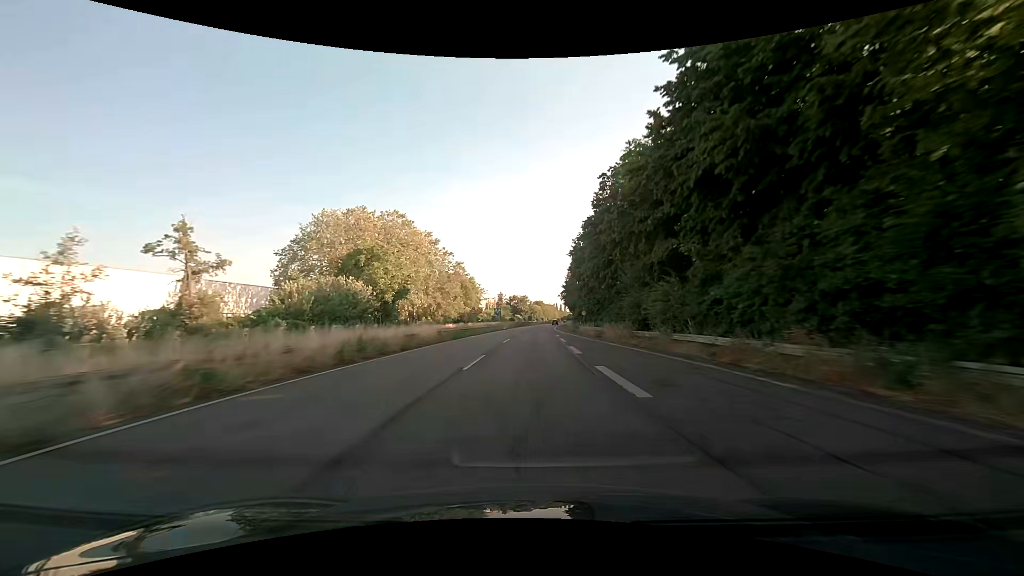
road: trunk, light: Day
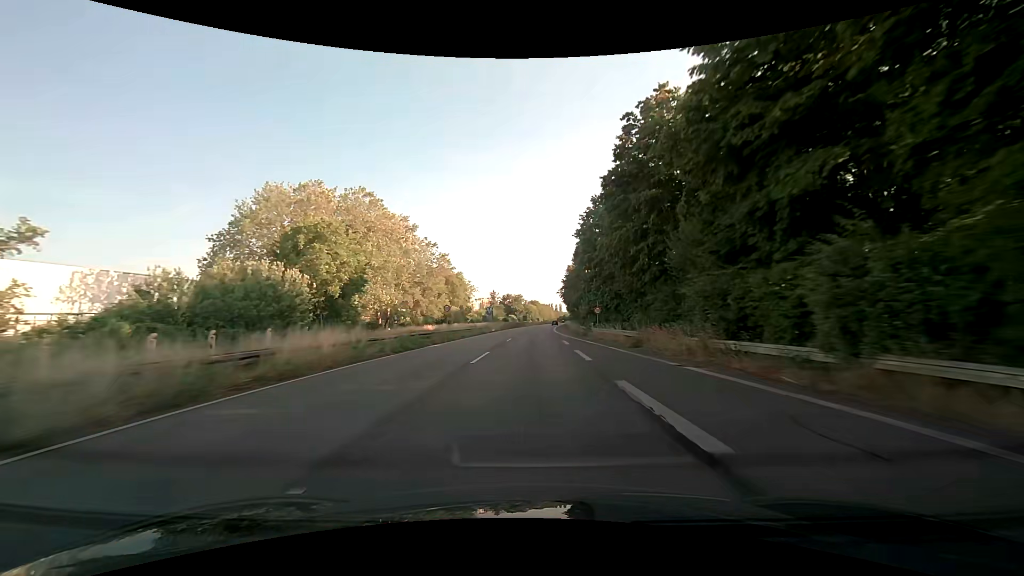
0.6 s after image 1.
(+0.1, +15.7) m; 0°
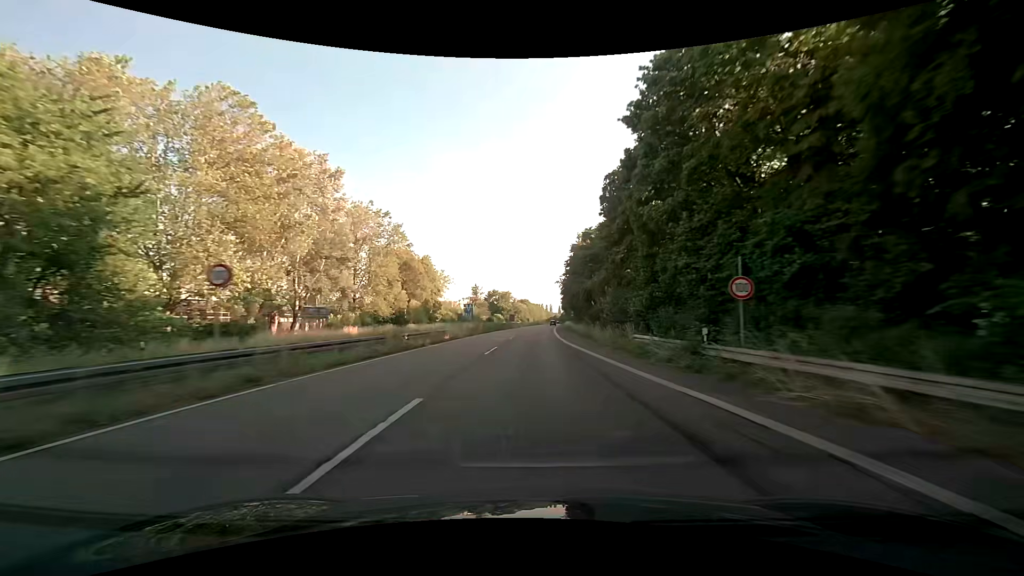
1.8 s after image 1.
(+0.5, +31.4) m; +2°
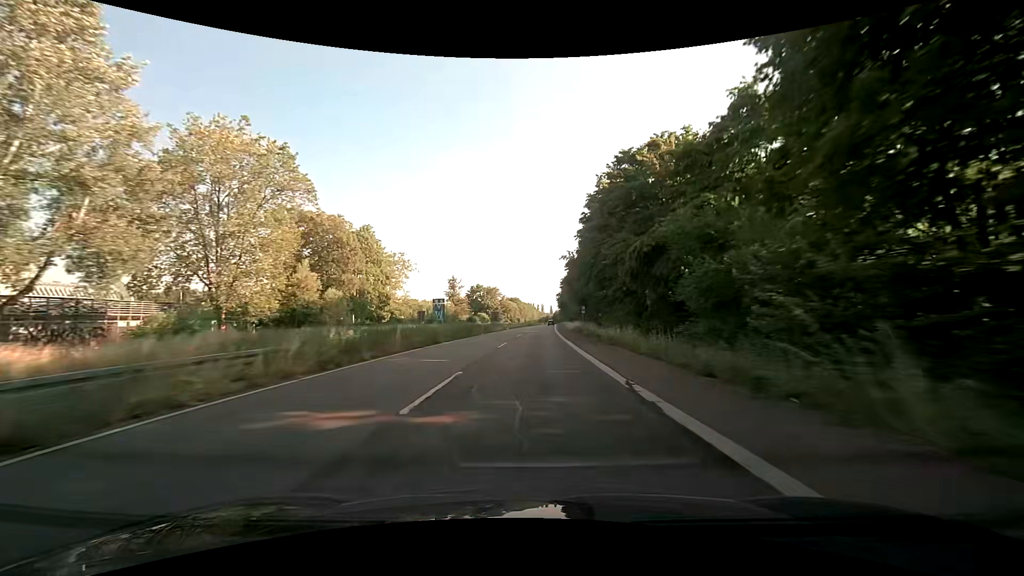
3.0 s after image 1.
(-0.1, +31.4) m; +1°
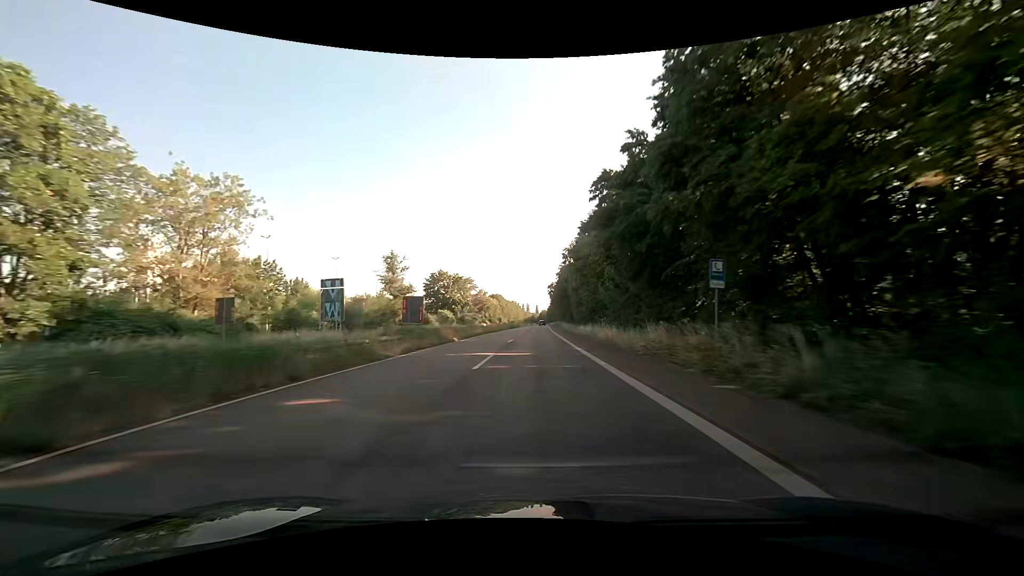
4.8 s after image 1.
(+0.5, +47.2) m; +1°
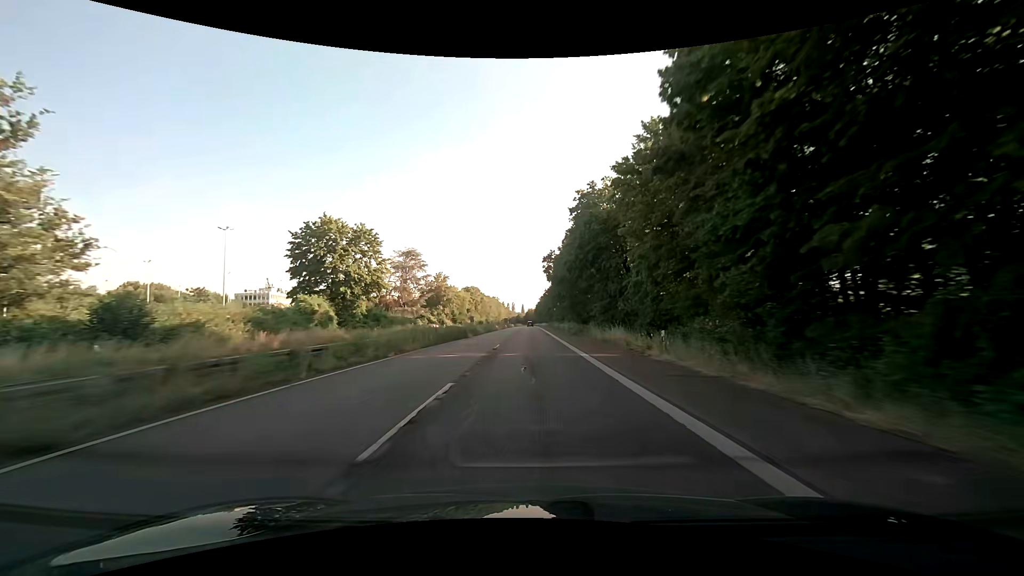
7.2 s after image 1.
(+1.3, +63.2) m; +2°
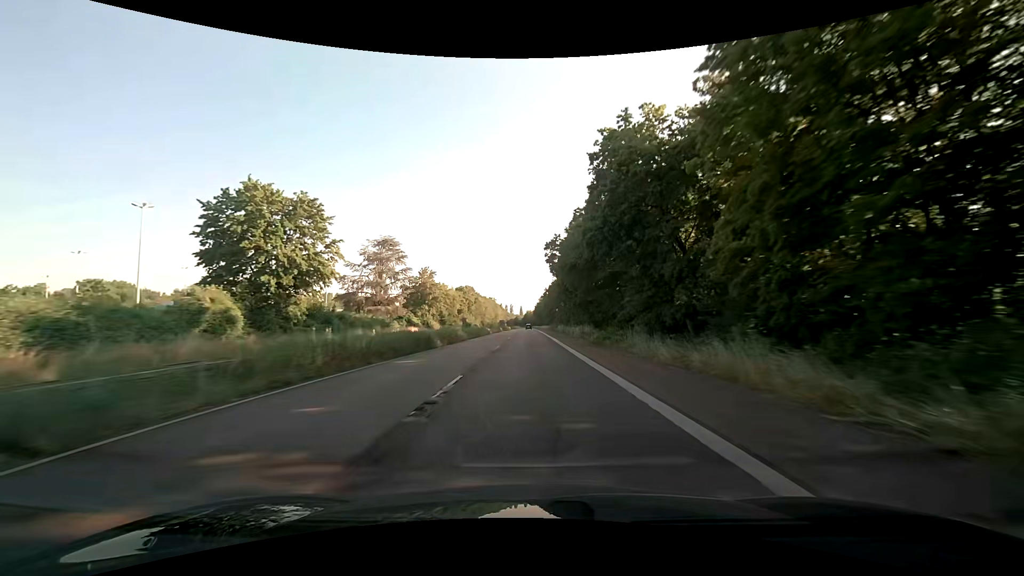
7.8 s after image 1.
(0.0, +15.8) m; 0°
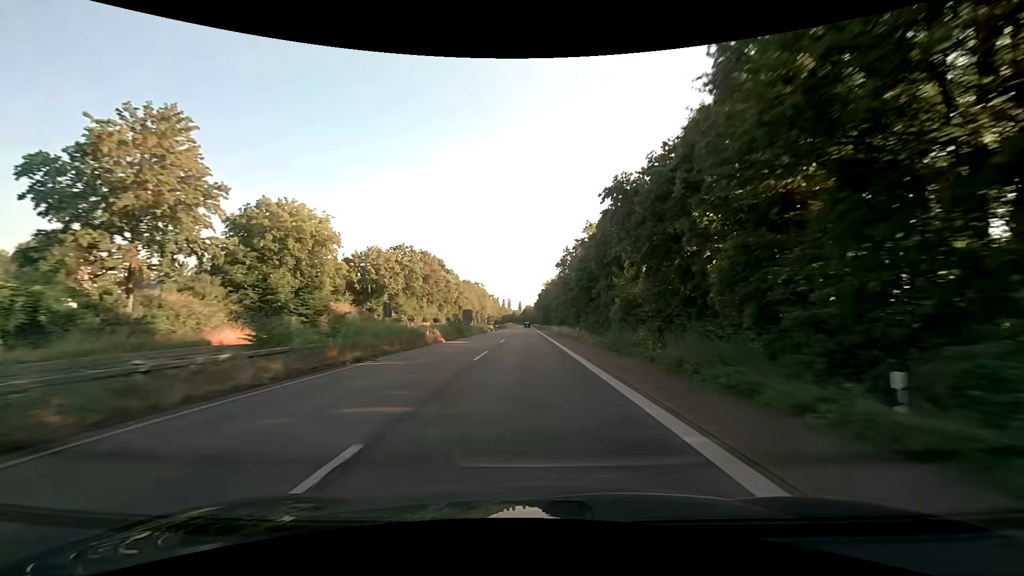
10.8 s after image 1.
(+0.5, +79.4) m; 0°
(0, +10) (0, +20) (0, +30) (0, +40) (0, +50) (0, +60) (0, +70) (0, +80) (0, +90) (0, +100) m
